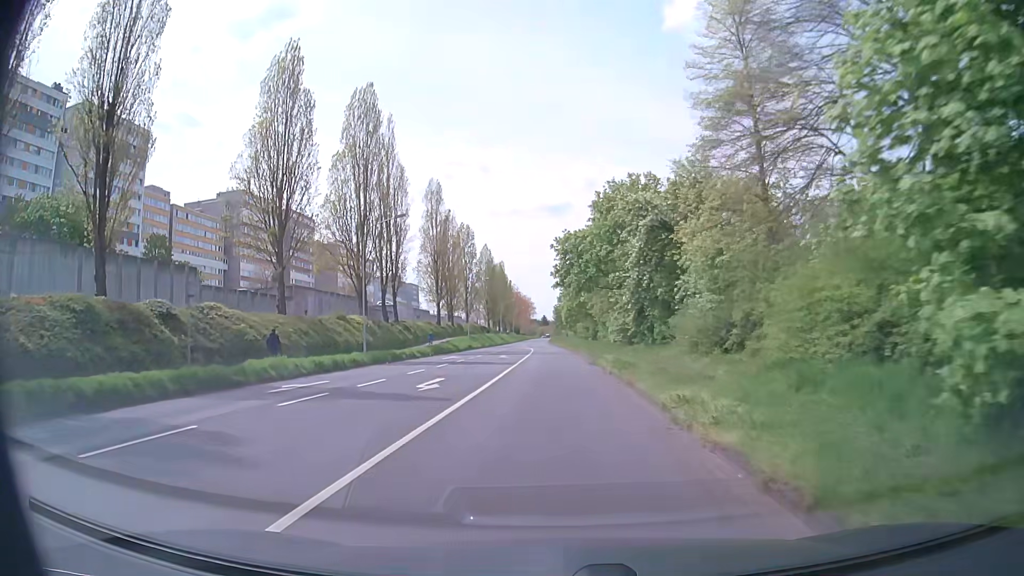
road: secondary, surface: asphalt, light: Day
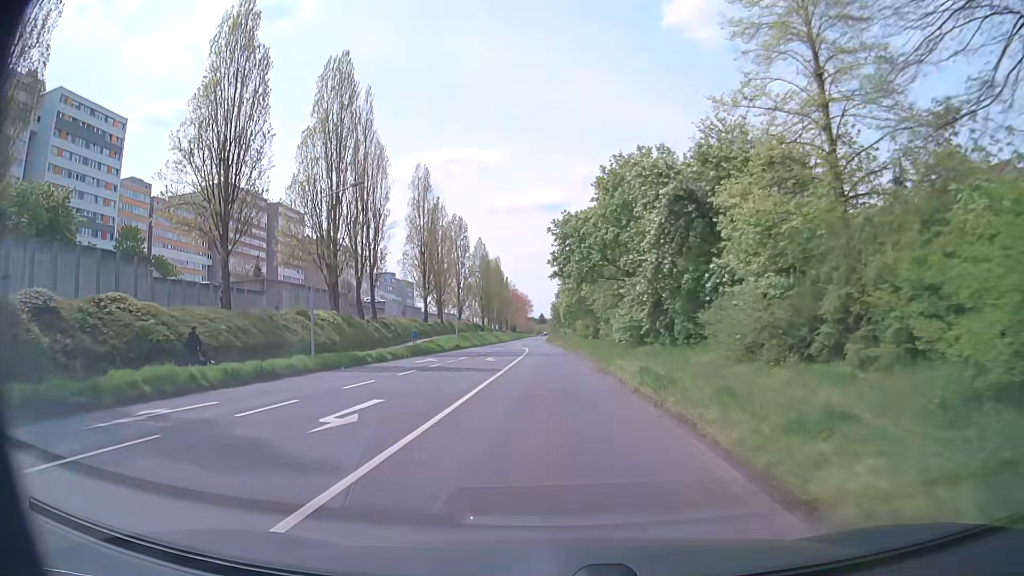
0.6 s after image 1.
(+0.1, +7.6) m; 0°
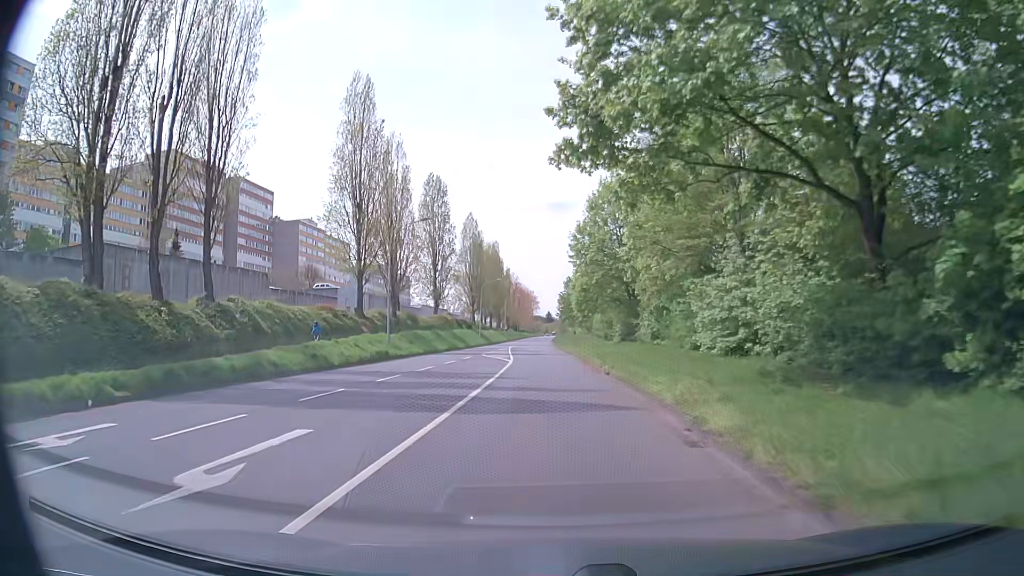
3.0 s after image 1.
(0.0, +31.5) m; 0°
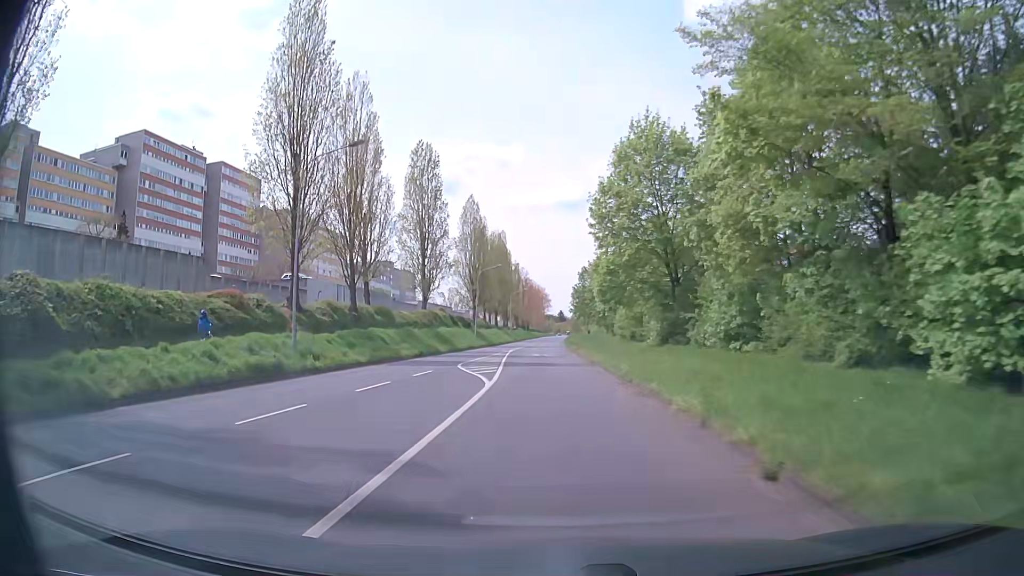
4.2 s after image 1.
(-0.2, +16.1) m; -2°
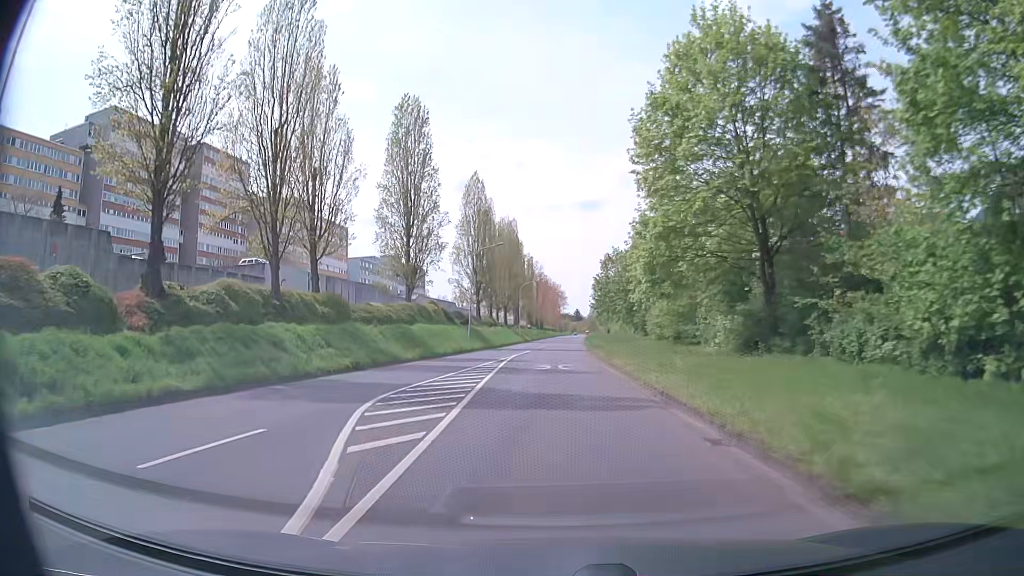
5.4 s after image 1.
(0.0, +15.9) m; -1°
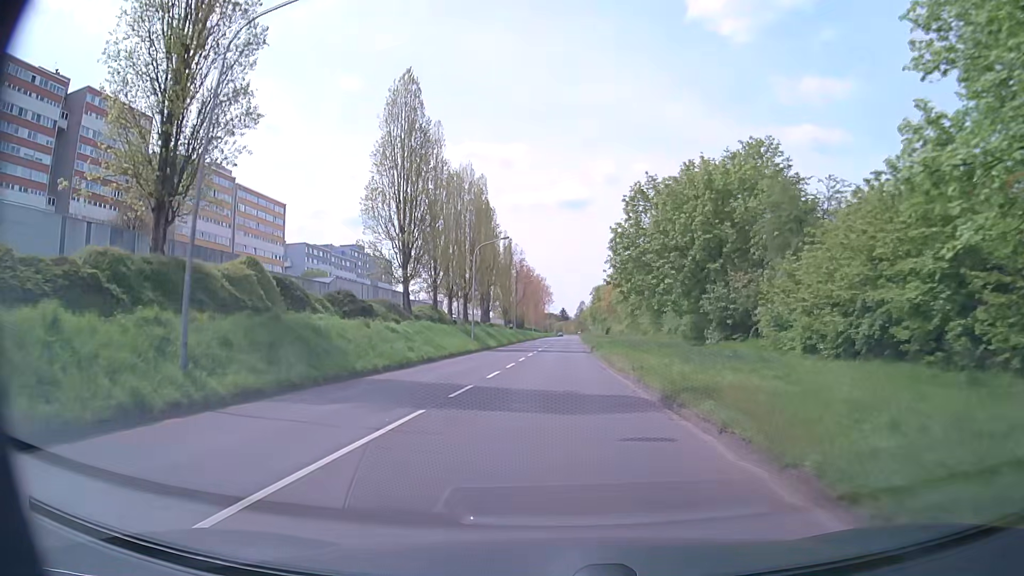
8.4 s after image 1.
(+0.5, +39.3) m; +2°
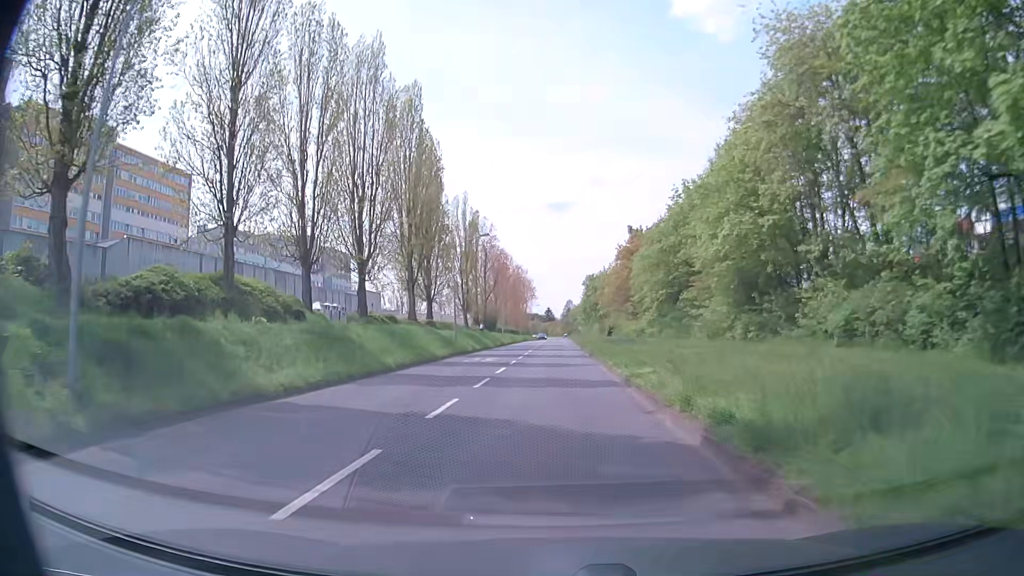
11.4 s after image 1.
(+0.6, +40.0) m; +1°
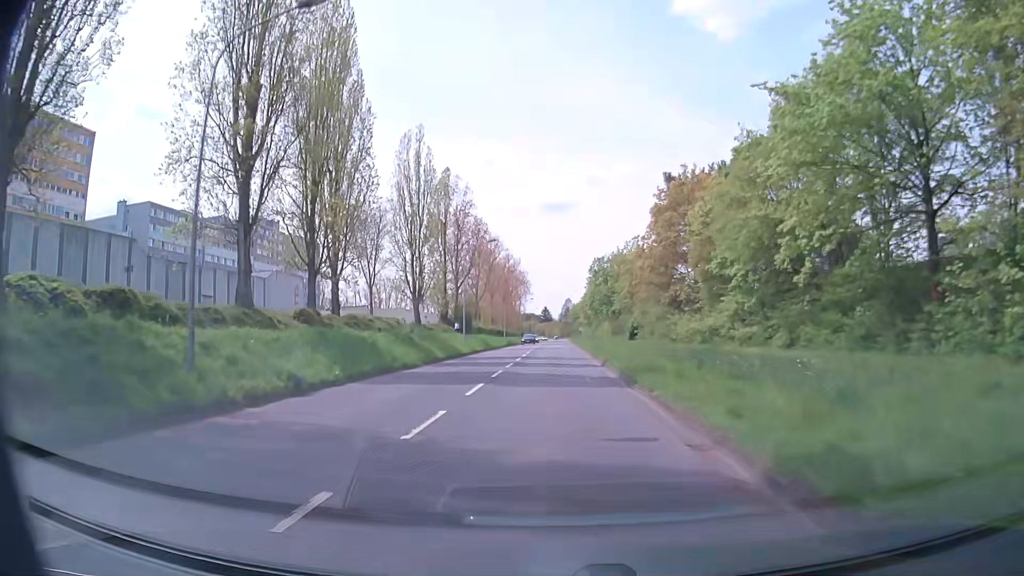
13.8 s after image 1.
(+0.2, +32.5) m; 0°
(0, +10) (0, +20) (0, +30) (0, +40) (0, +50) (0, +60) (0, +70) (0, +80) (0, +90) (0, +100) m
